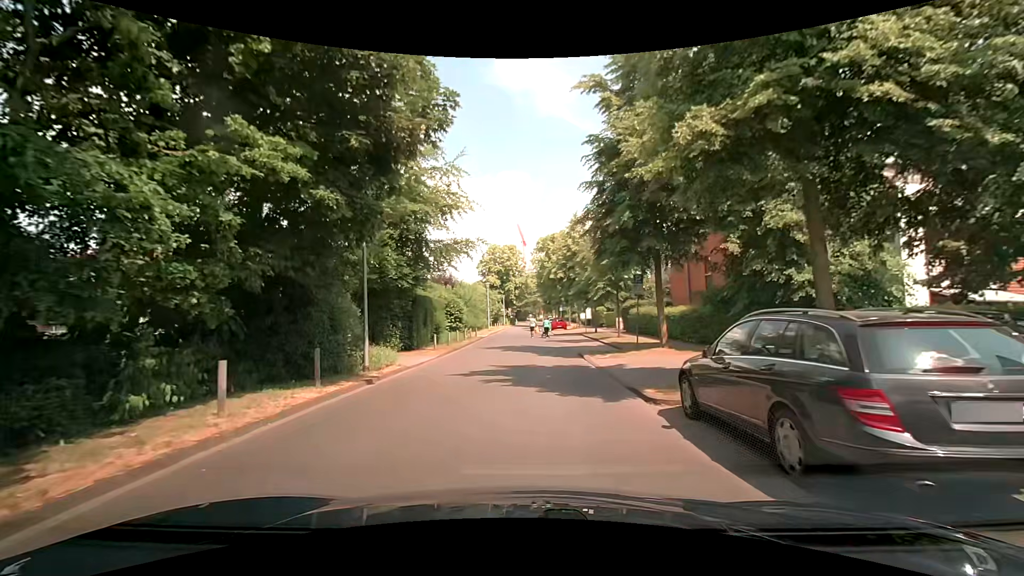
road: residential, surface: asphalt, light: Day
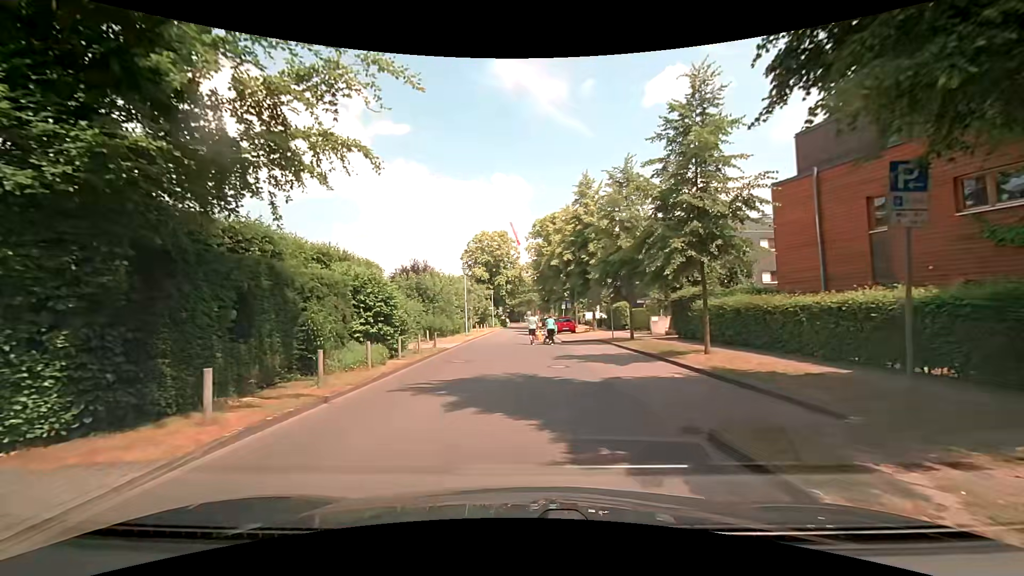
(+0.3, +15.5) m; +1°
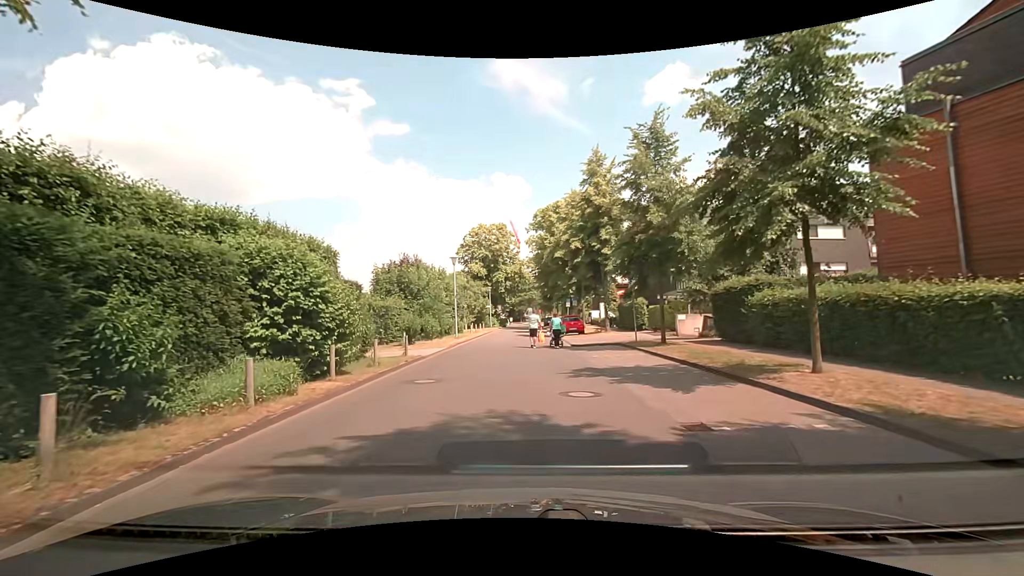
(0.0, +5.6) m; 0°
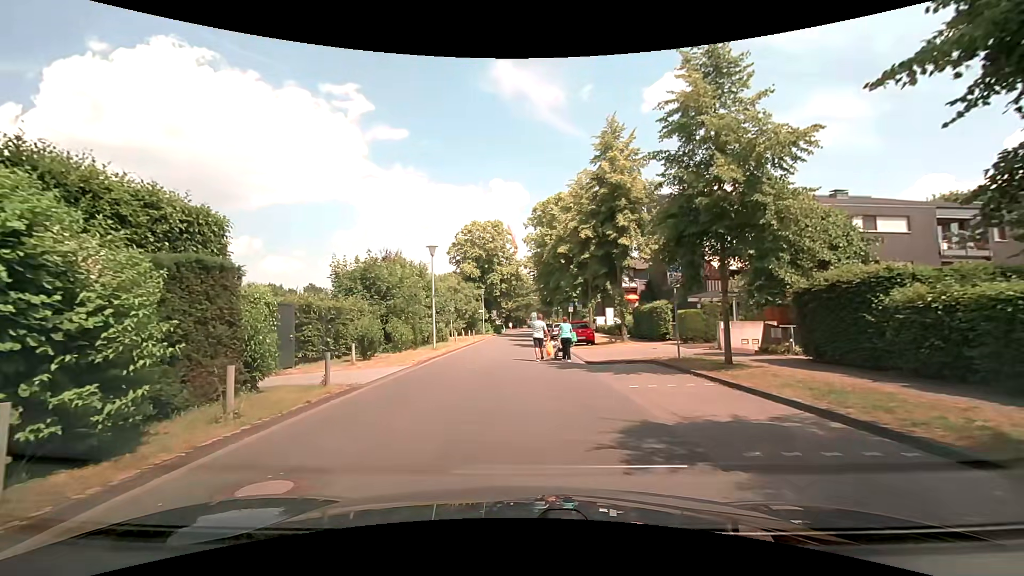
(0.0, +6.4) m; +1°
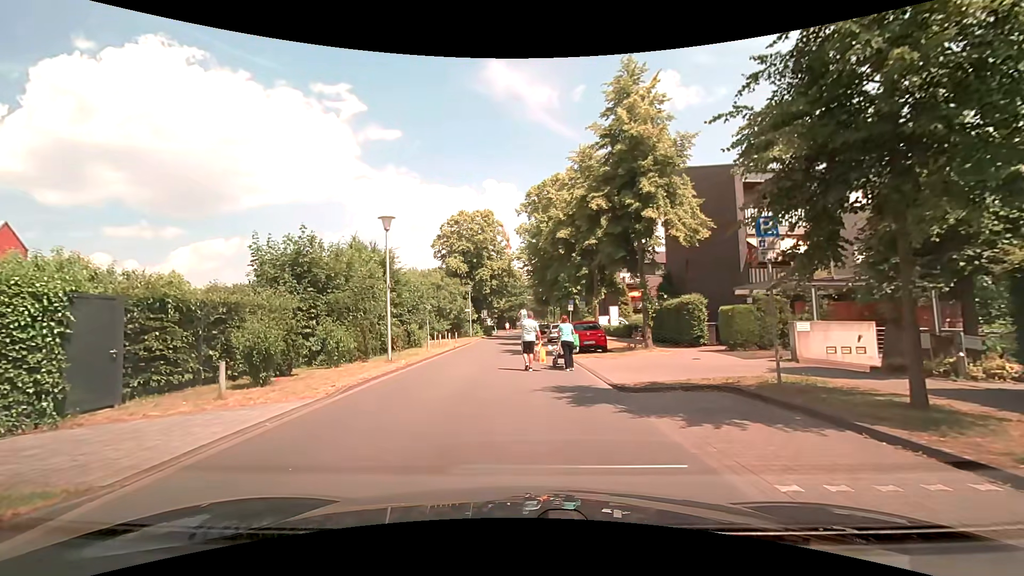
(0.0, +6.6) m; 0°
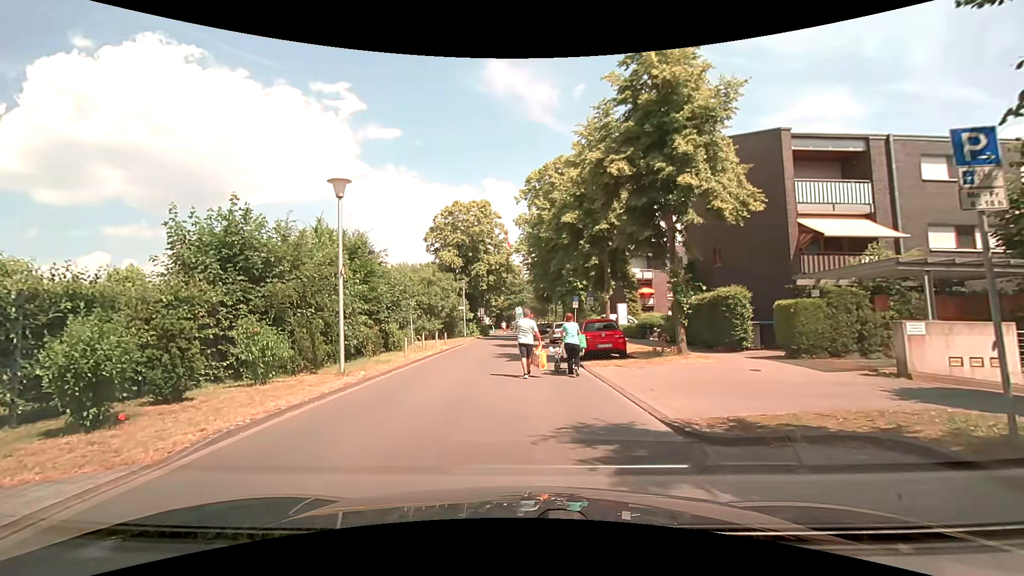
(0.0, +4.3) m; -2°
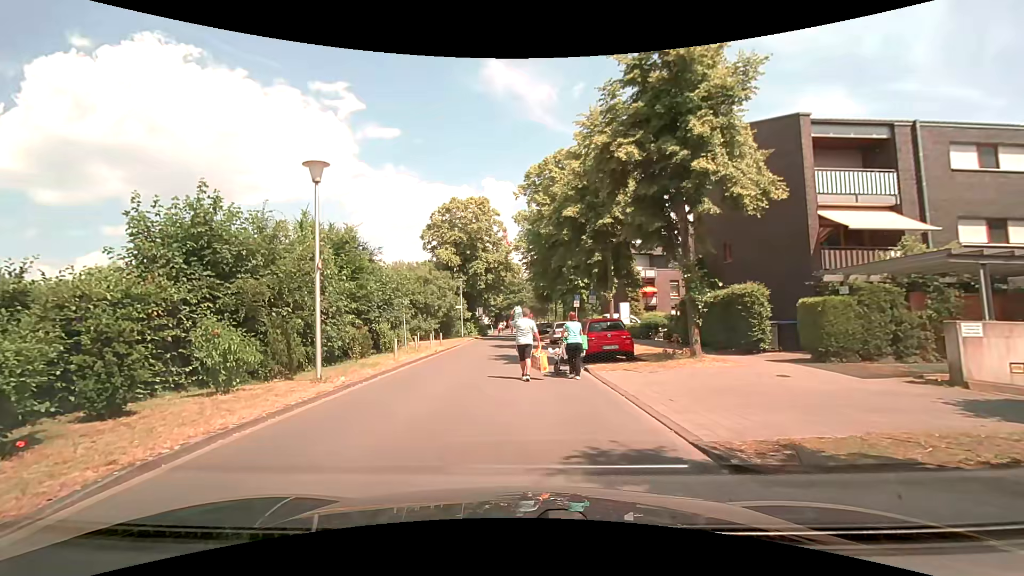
(0.0, +1.4) m; +1°
